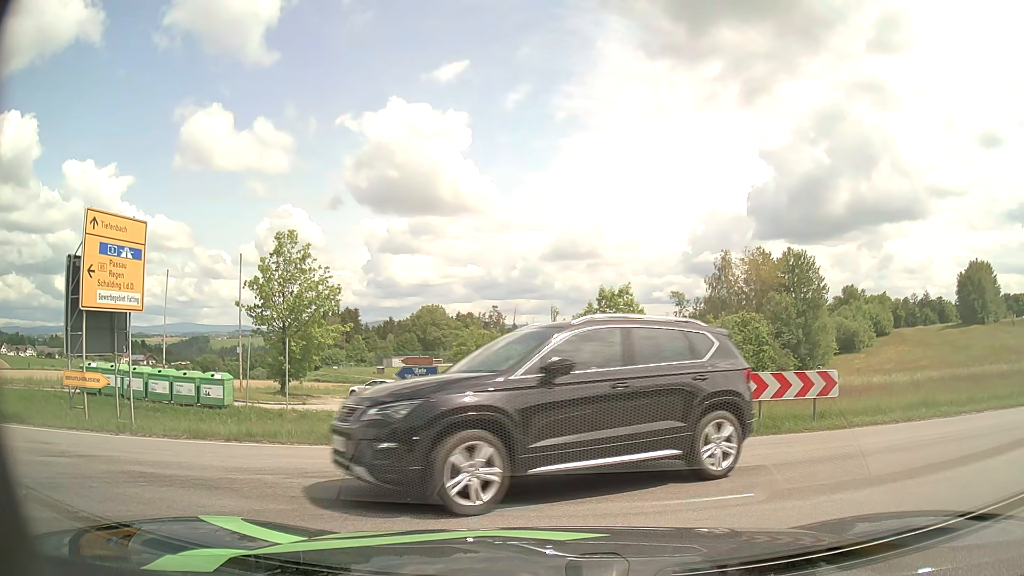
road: tertiary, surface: asphalt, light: Day
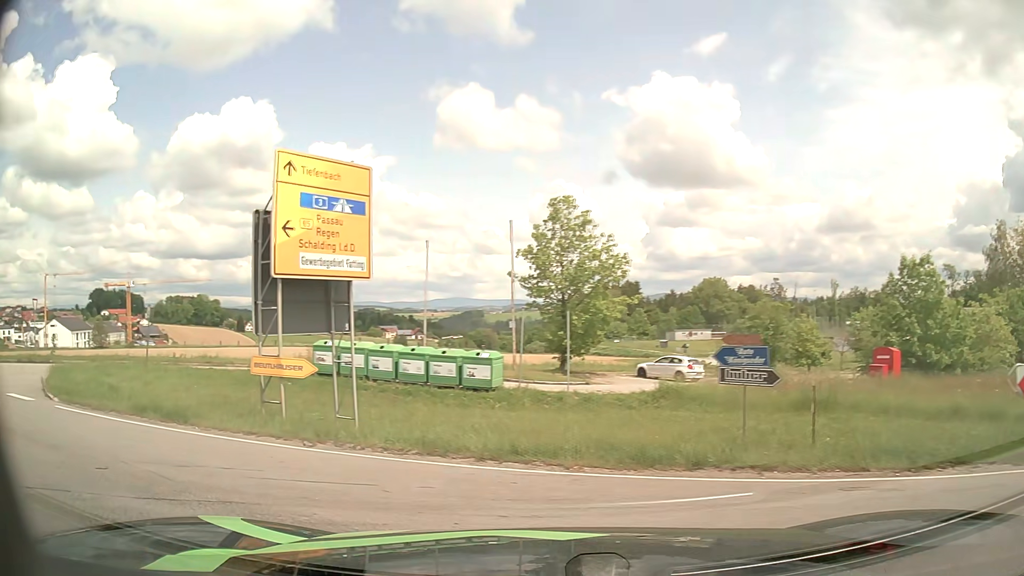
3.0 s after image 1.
(-0.9, +3.8) m; -26°
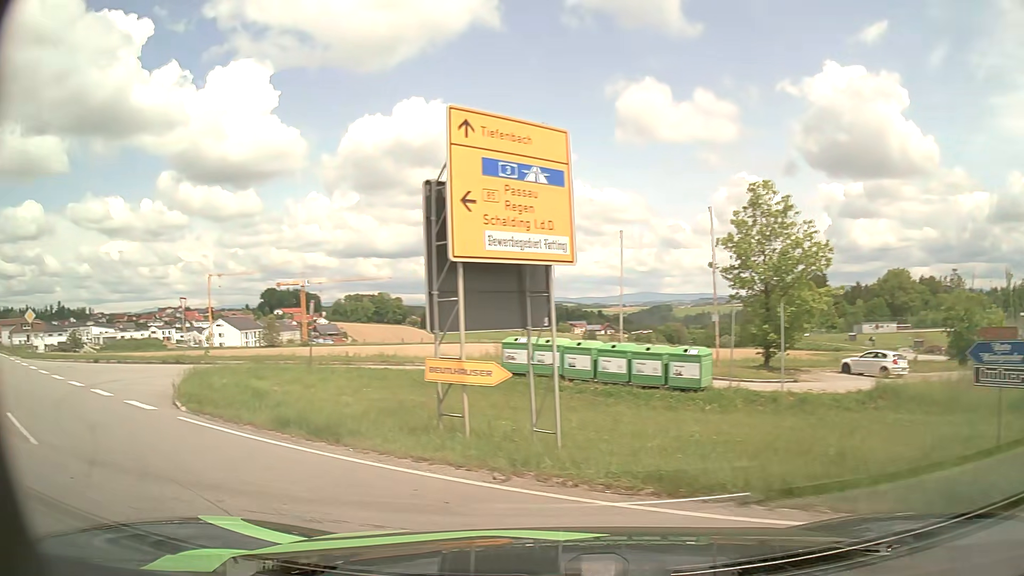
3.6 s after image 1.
(-0.3, +2.3) m; -16°
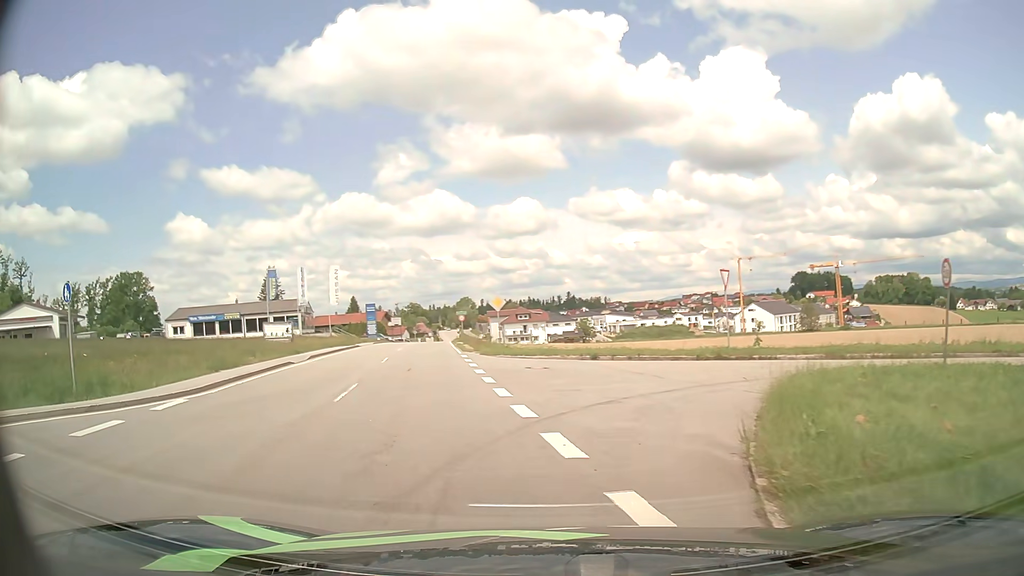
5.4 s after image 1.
(-4.1, +8.3) m; -47°
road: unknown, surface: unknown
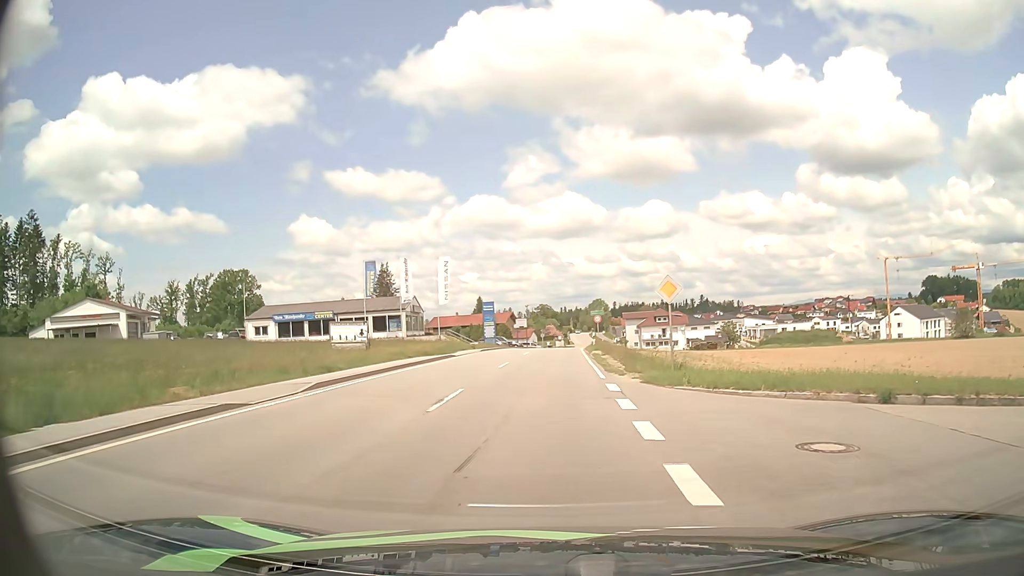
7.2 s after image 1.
(-1.7, +14.0) m; -11°
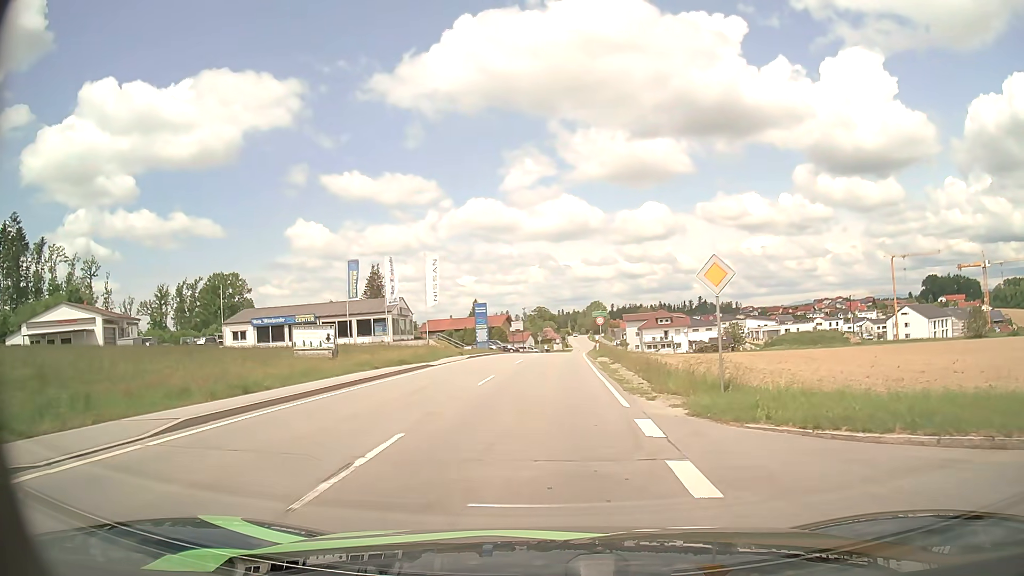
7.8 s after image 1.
(0.0, +5.8) m; 0°
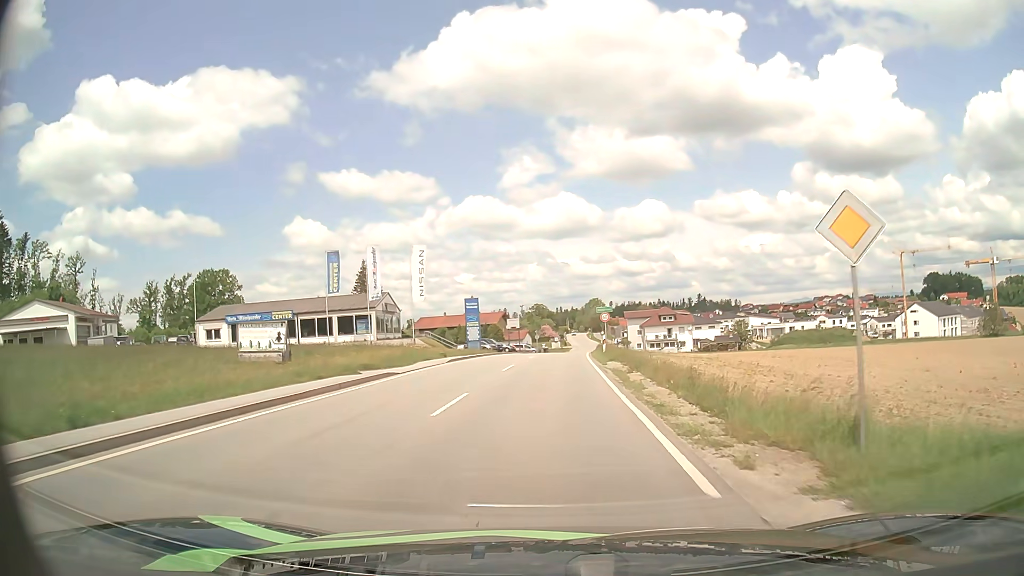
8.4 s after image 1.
(0.0, +6.4) m; 0°
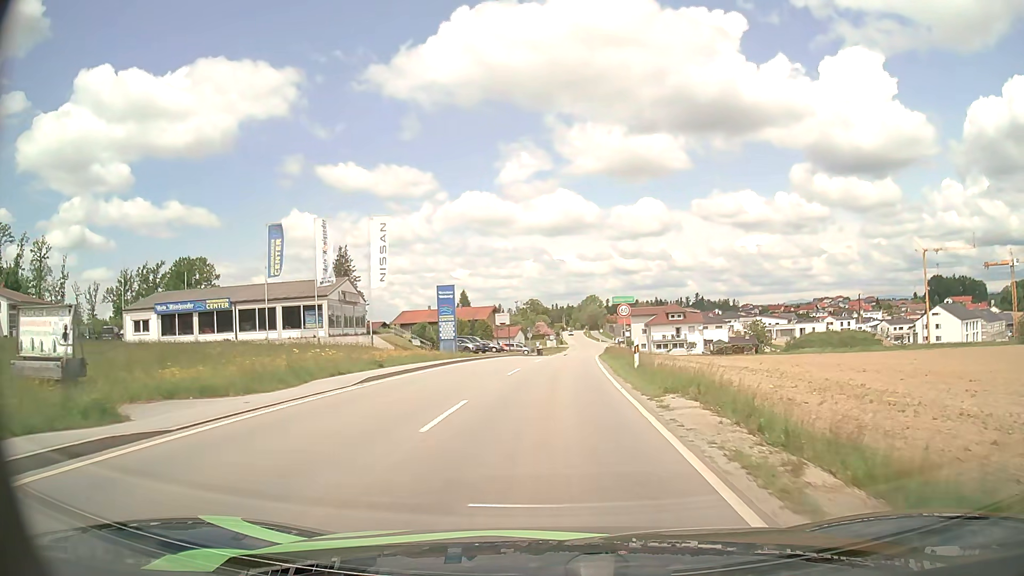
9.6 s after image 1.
(0.0, +13.9) m; 0°
(0, +10) (0, +20) (+1, +30) (+1, +40) (+2, +50) (+3, +60) (+4, +70) (+5, +80) (+6, +90) (+7, +100) m
